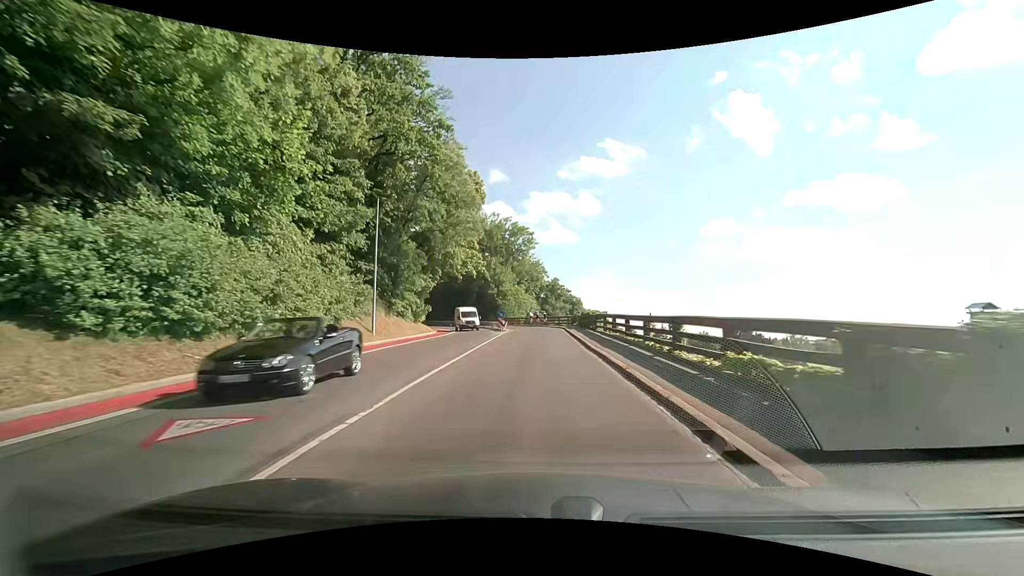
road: secondary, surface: asphalt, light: Day
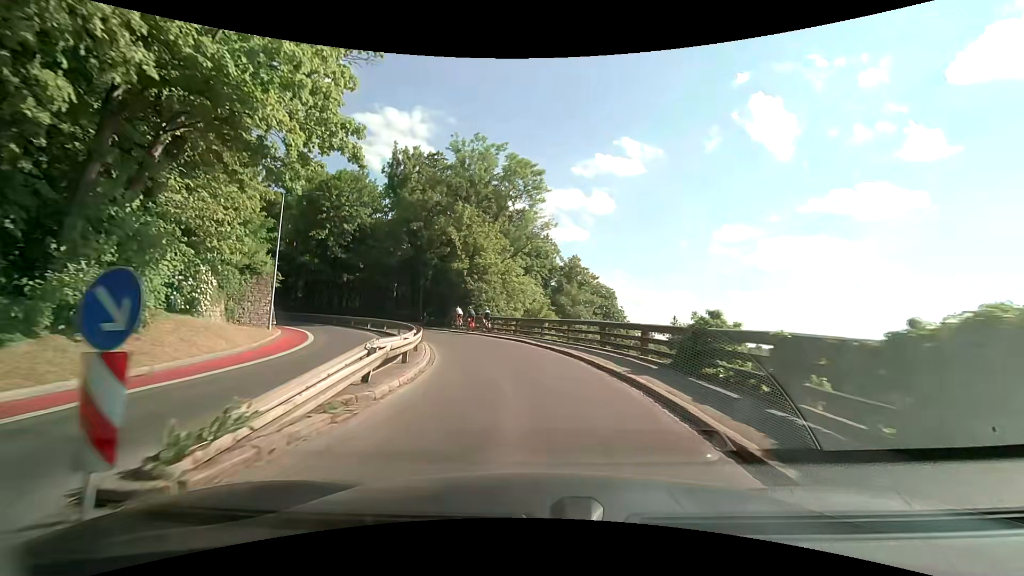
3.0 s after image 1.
(+0.5, +36.2) m; 0°
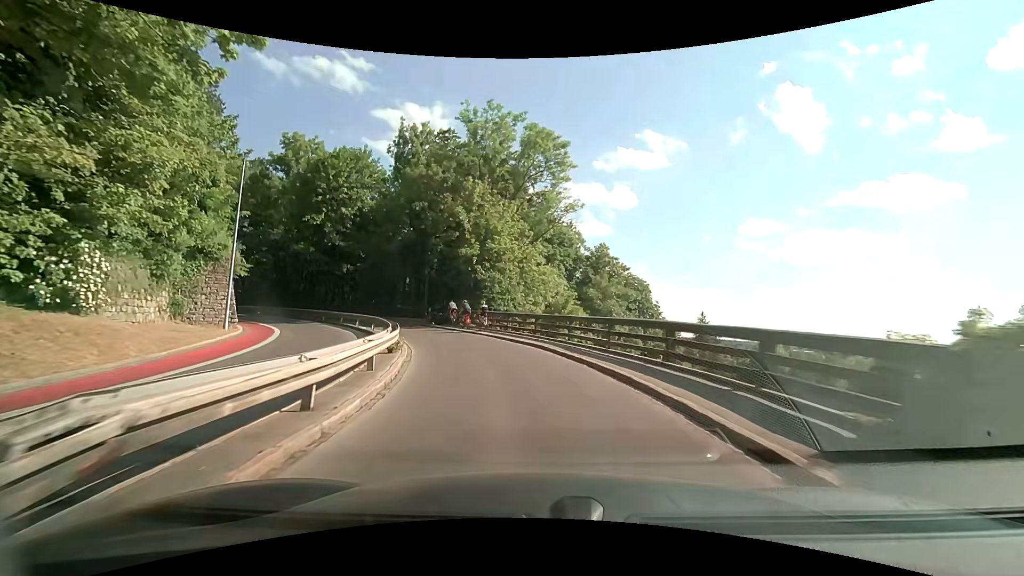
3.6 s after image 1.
(-0.1, +6.6) m; -2°
(-1, +10) (-3, +20) (-7, +29) (-12, +37) (-19, +44) (-27, +50) (-36, +55) (-46, +57) (-56, +58) (-66, +56) m
